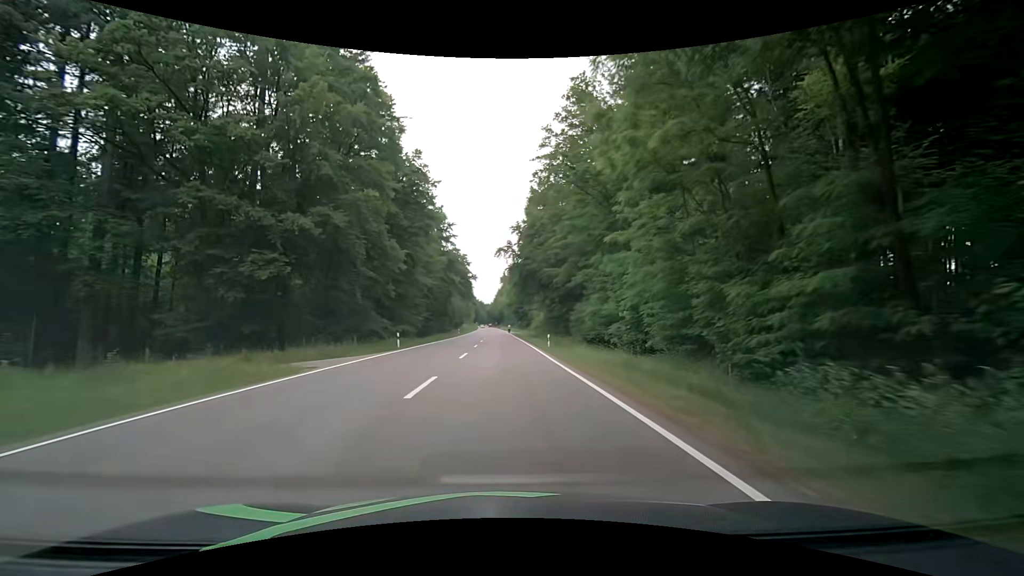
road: secondary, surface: asphalt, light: Day
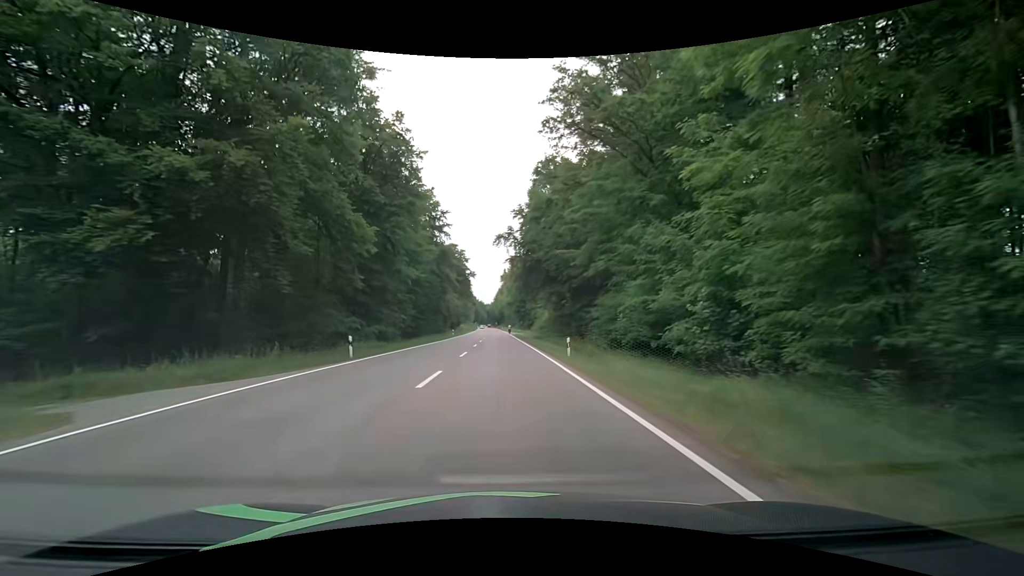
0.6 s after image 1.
(-0.1, +10.5) m; -1°
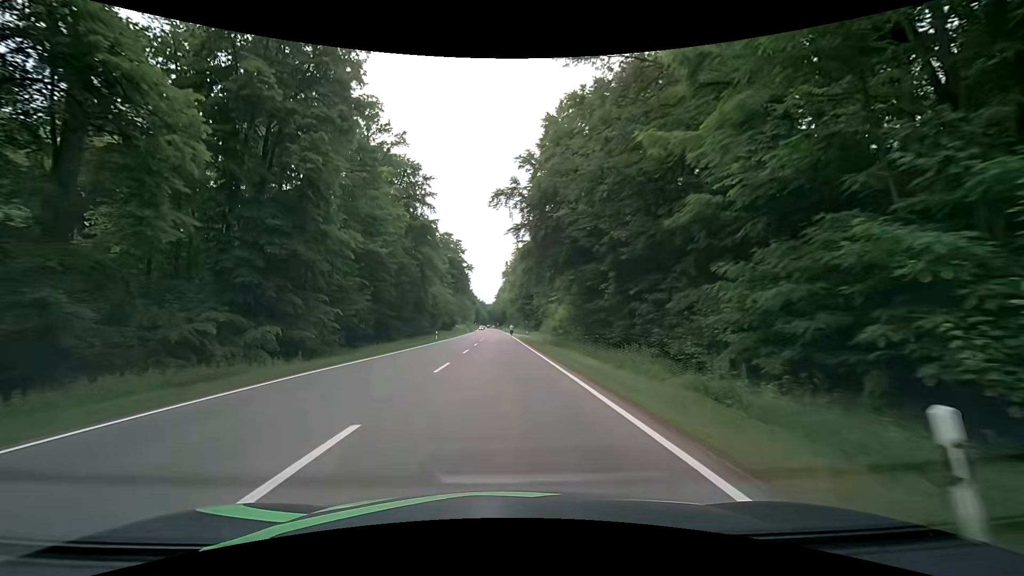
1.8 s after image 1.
(+0.2, +20.1) m; +1°
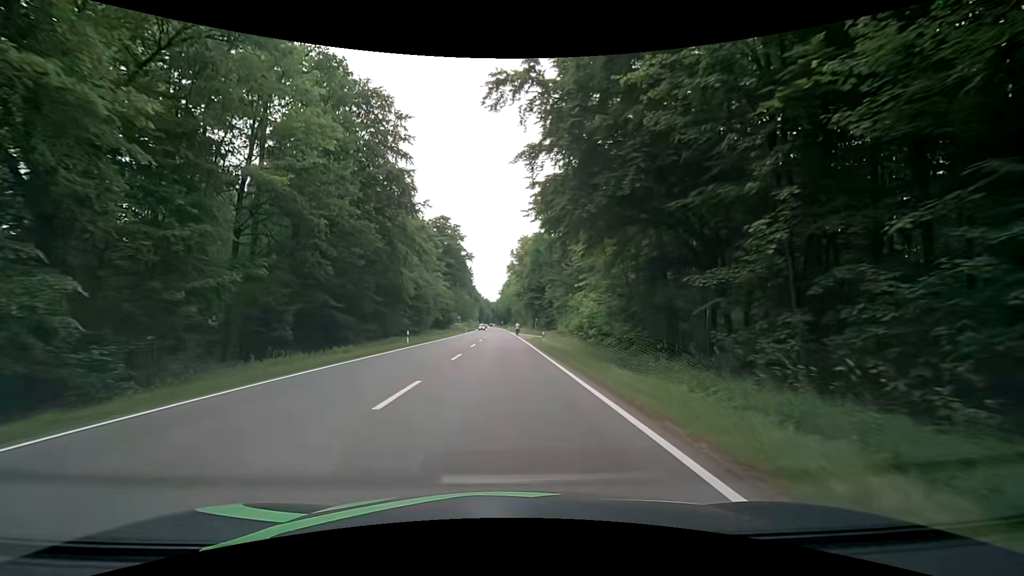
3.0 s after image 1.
(-0.2, +18.8) m; -1°
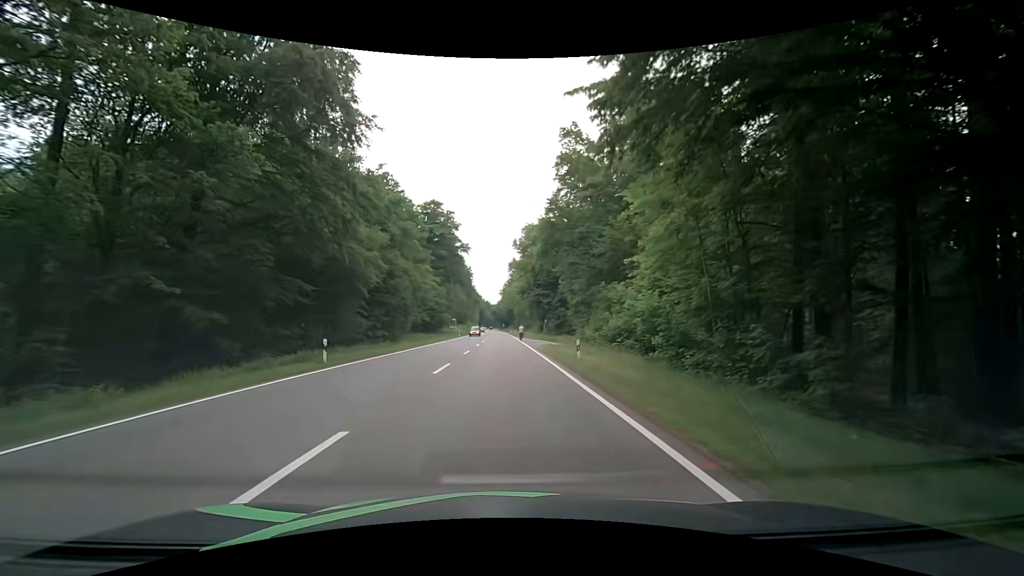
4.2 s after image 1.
(-0.1, +17.5) m; 0°
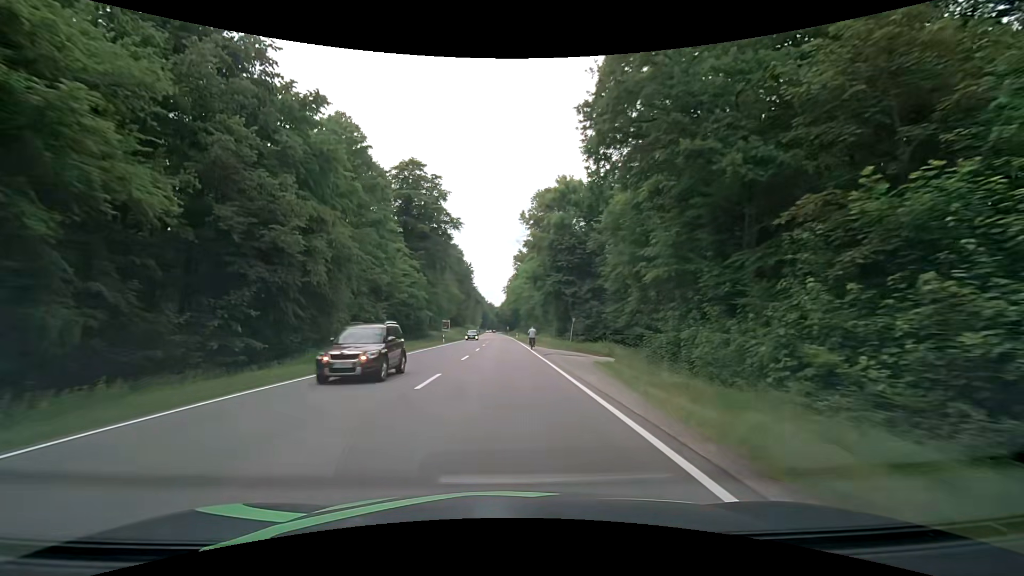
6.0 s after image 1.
(-0.3, +27.1) m; -1°
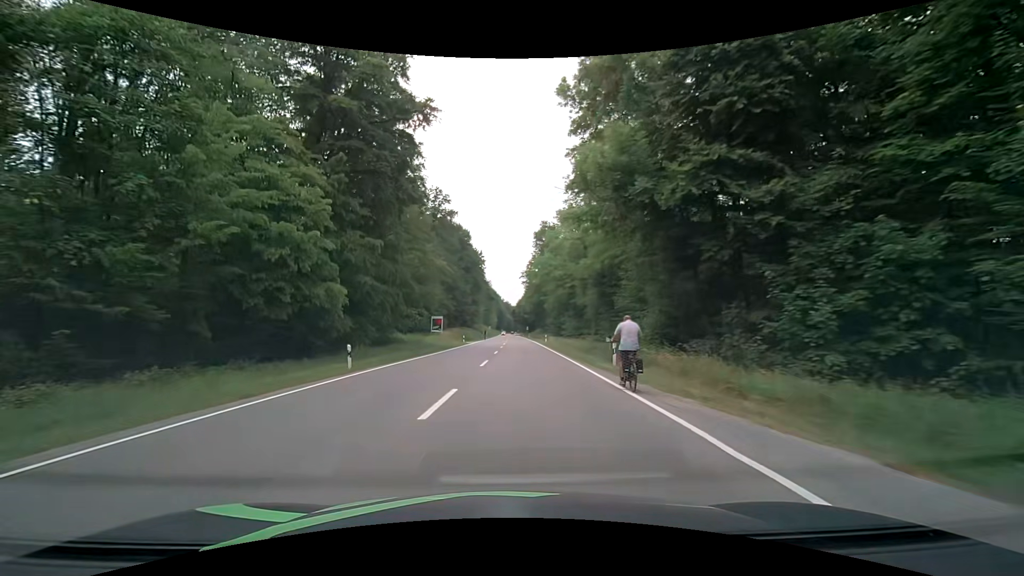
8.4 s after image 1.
(-0.4, +40.6) m; -1°
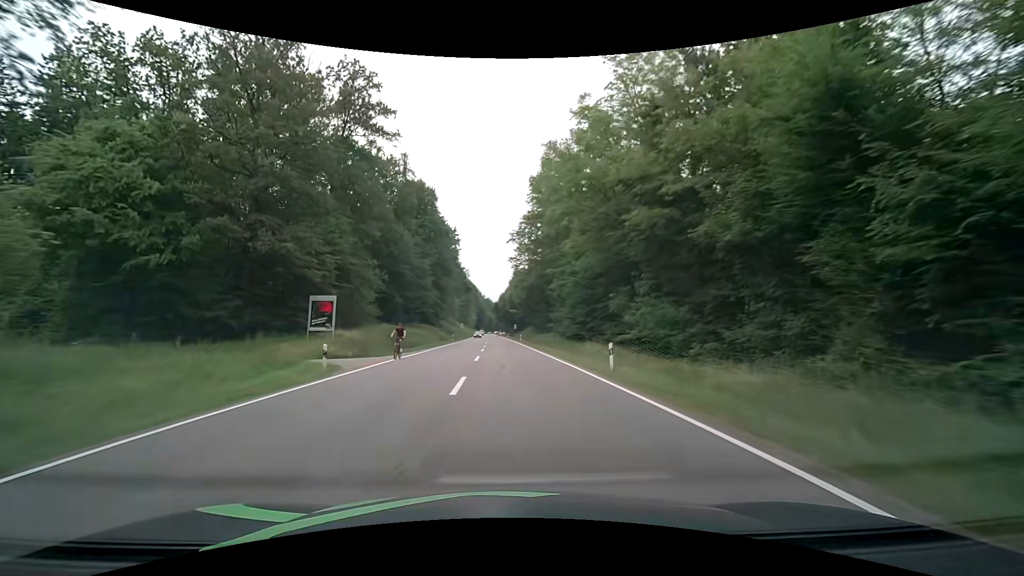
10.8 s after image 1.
(+0.2, +45.2) m; +2°
(0, +10) (0, +20) (0, +30) (0, +40) (0, +50) (-1, +60) (-1, +70) (-1, +80) (-2, +90) (-2, +100) m
